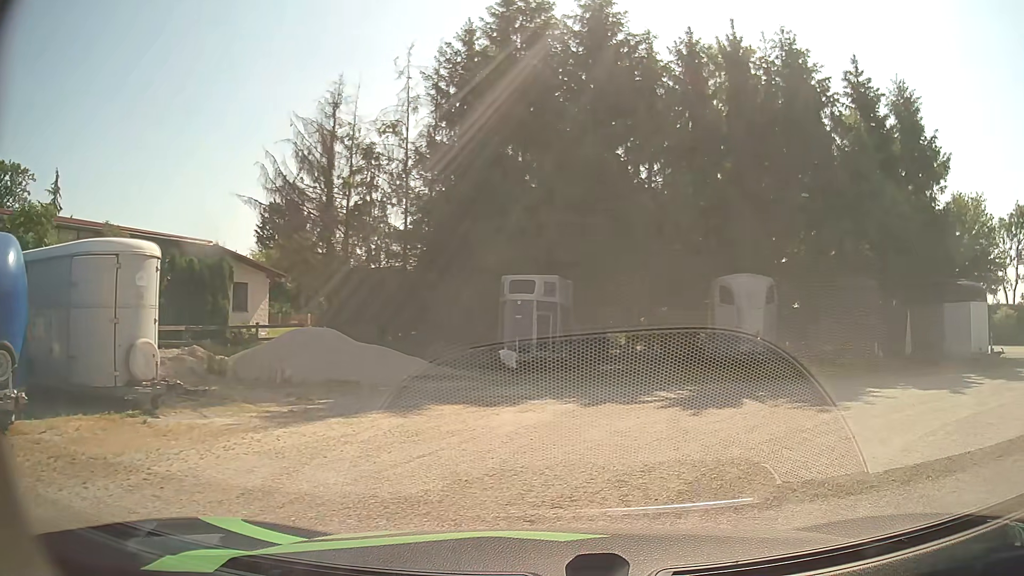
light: Day
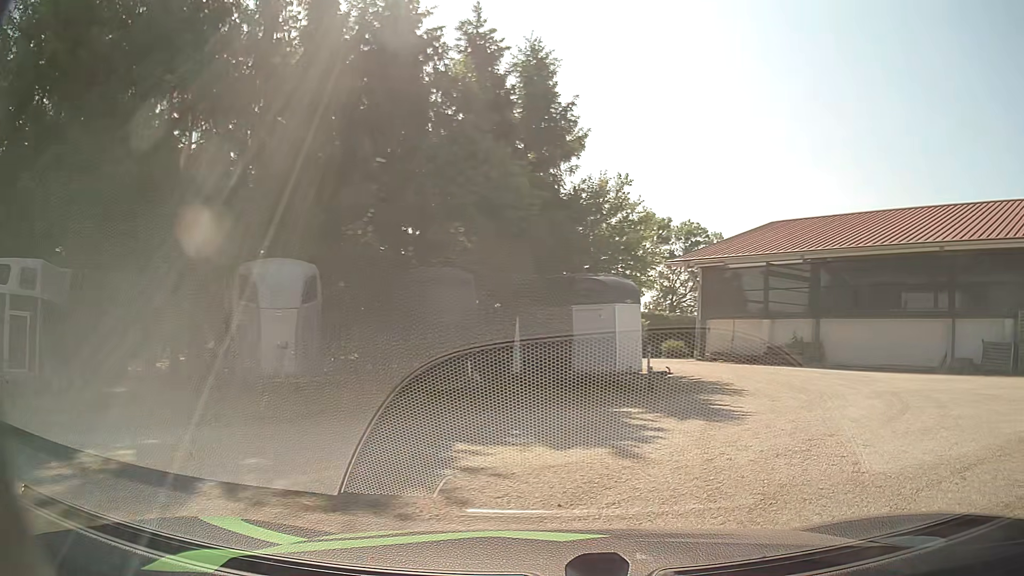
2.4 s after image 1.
(+1.8, +5.9) m; +34°
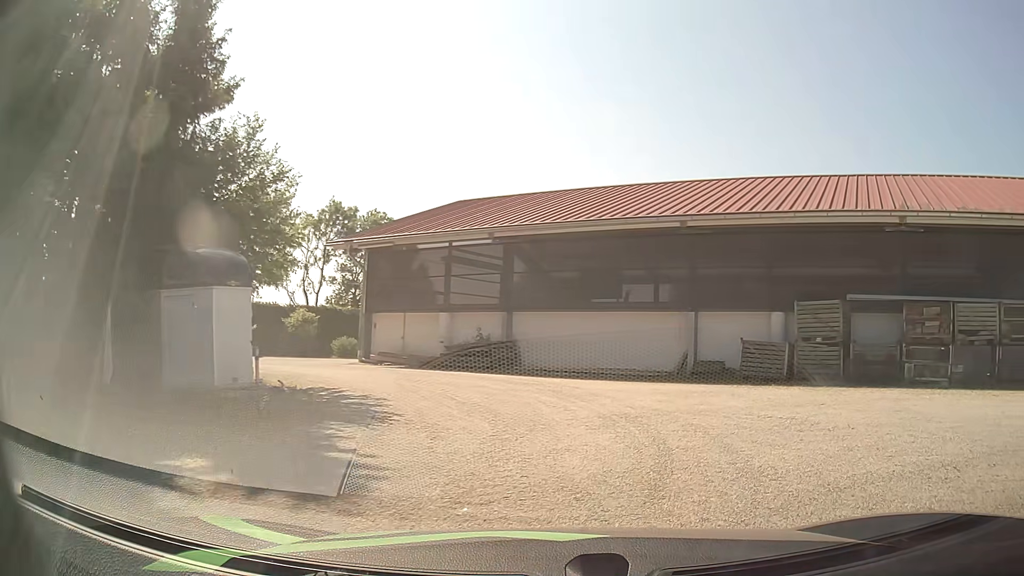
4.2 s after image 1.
(+1.2, +4.8) m; +26°
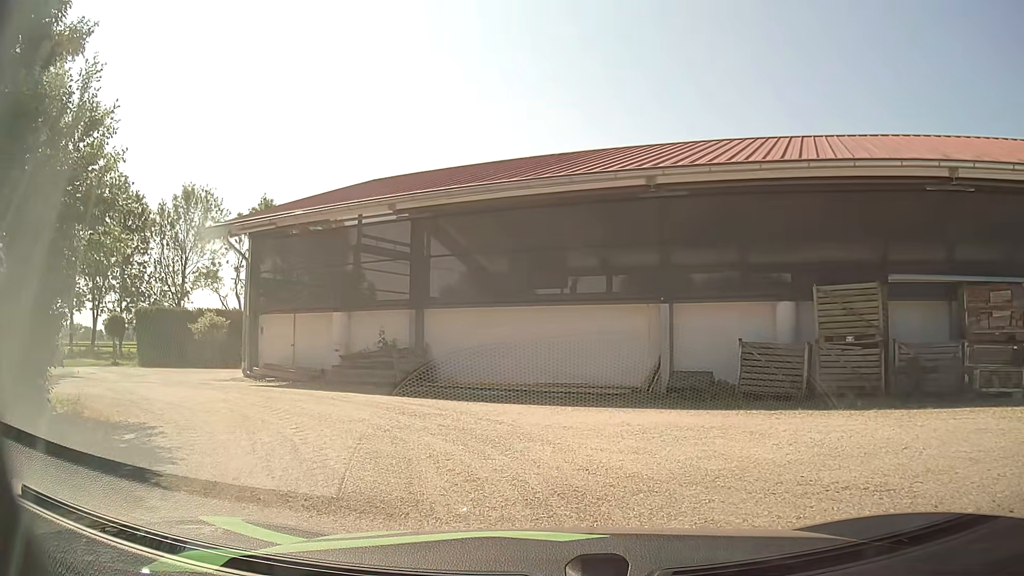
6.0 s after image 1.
(+0.5, +4.8) m; +6°
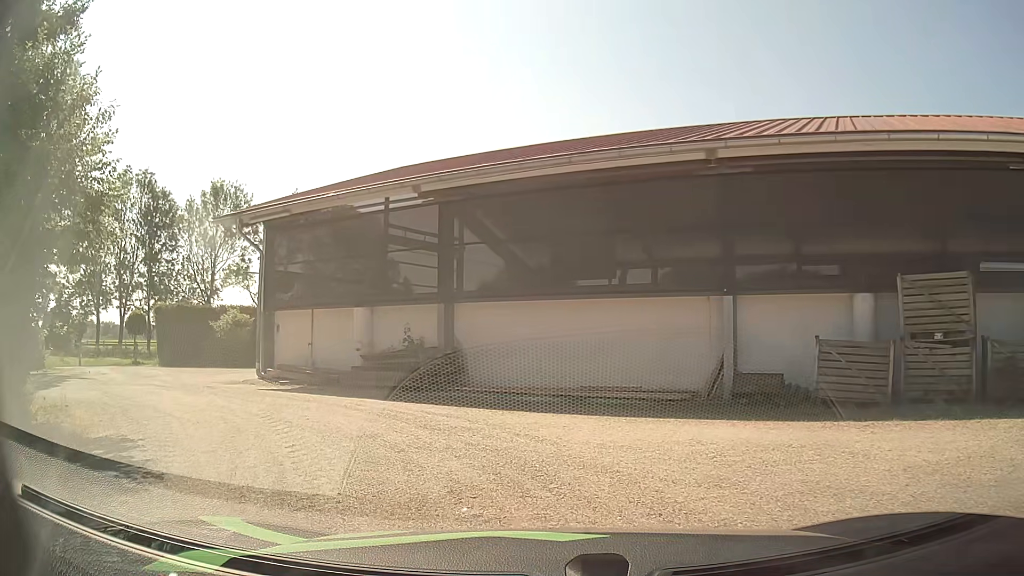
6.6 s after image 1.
(-0.1, +1.6) m; -2°
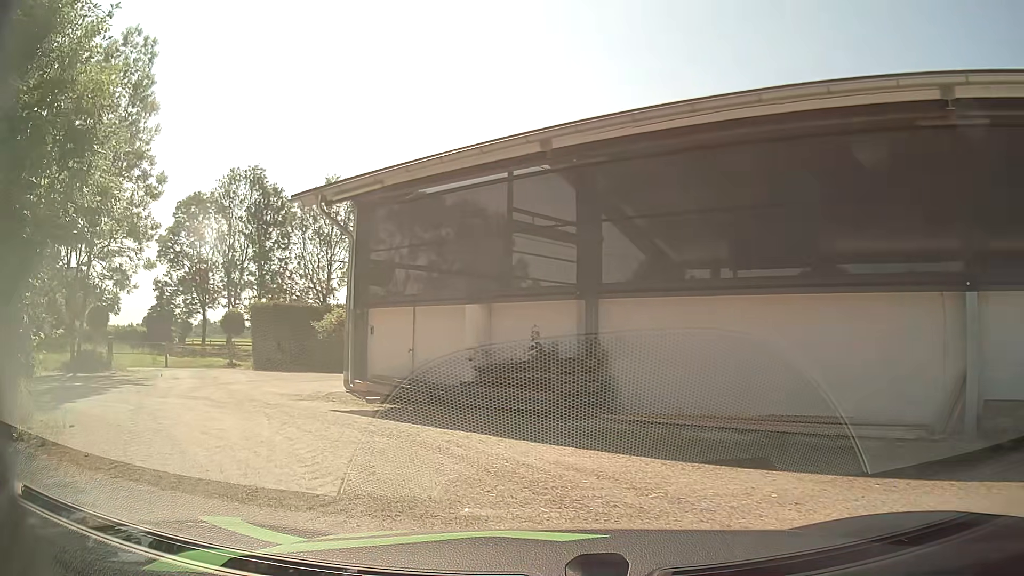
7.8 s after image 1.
(-0.4, +3.4) m; -13°
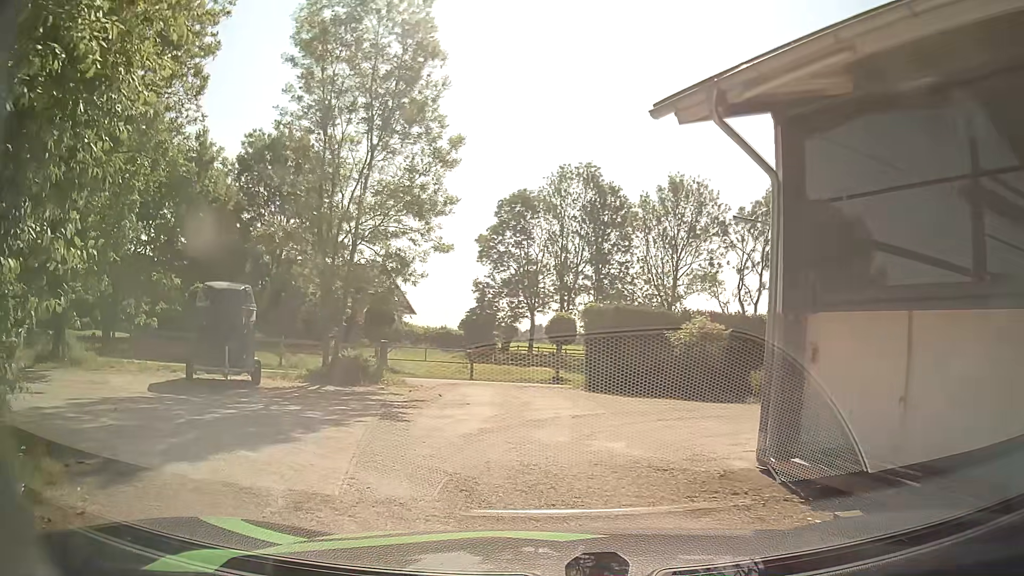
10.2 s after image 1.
(-1.7, +6.4) m; -28°
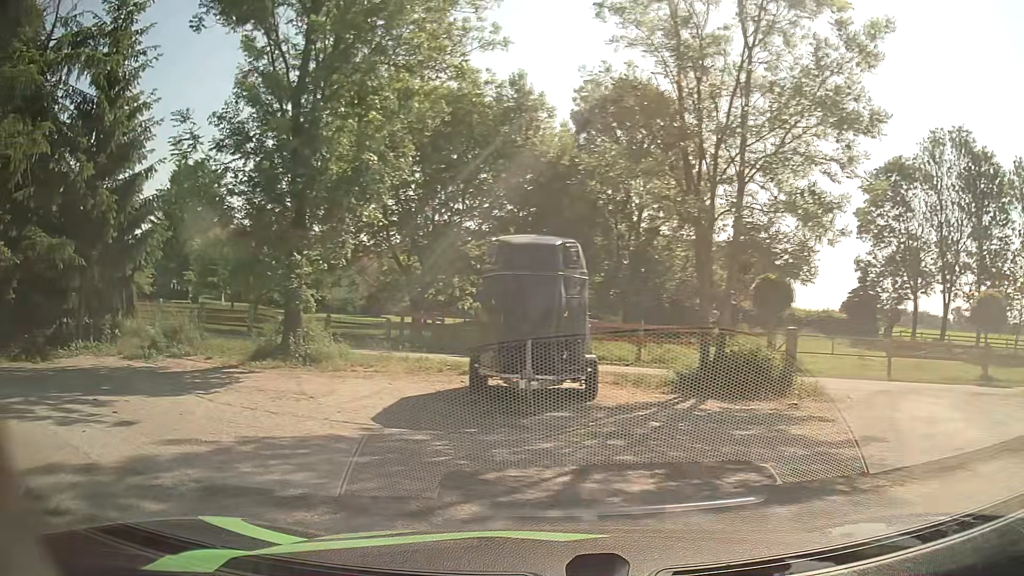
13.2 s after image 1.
(-1.5, +7.2) m; -30°
